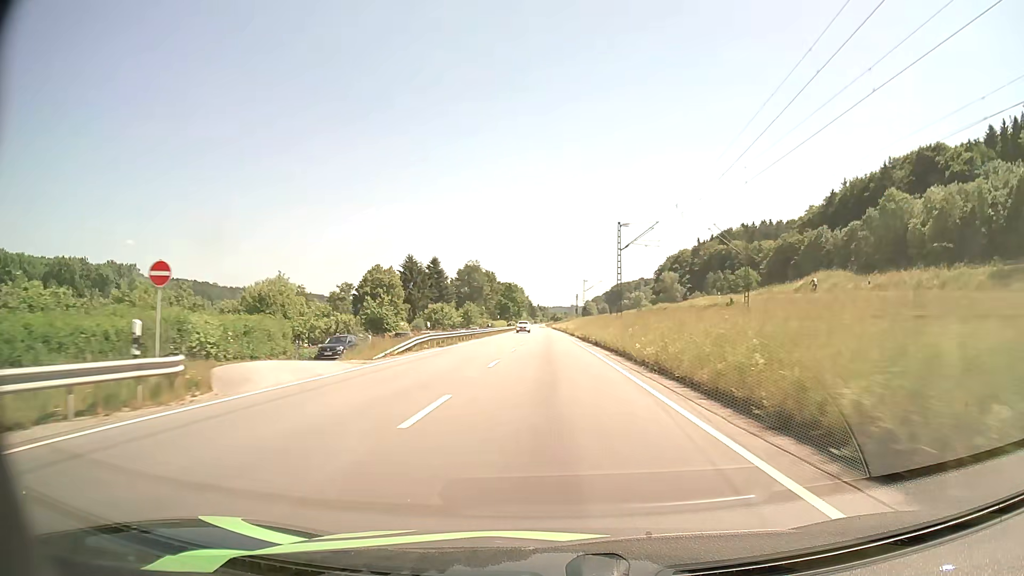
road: primary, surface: asphalt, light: Day
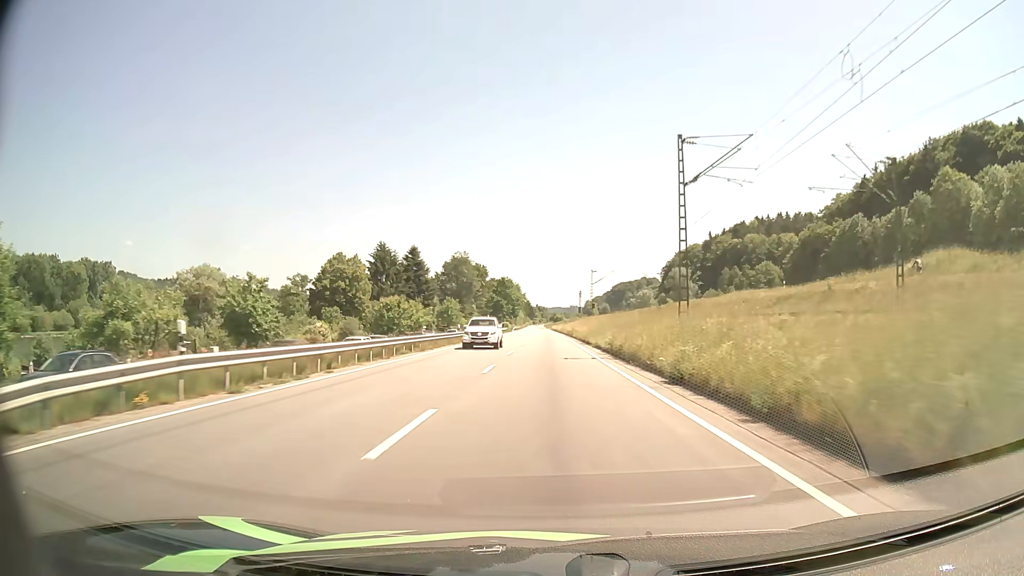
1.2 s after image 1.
(0.0, +26.5) m; 0°
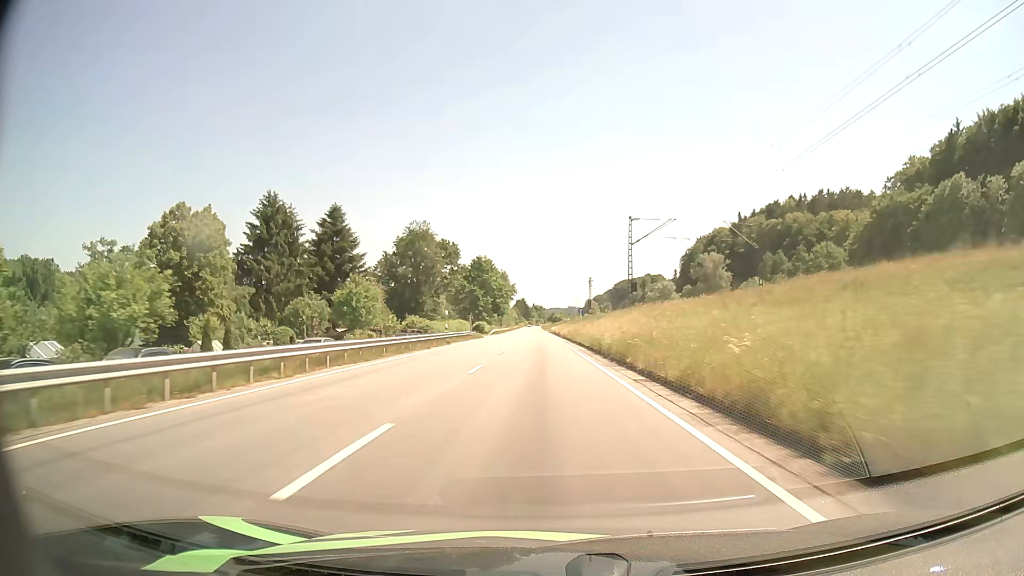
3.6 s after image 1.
(+0.2, +54.3) m; 0°
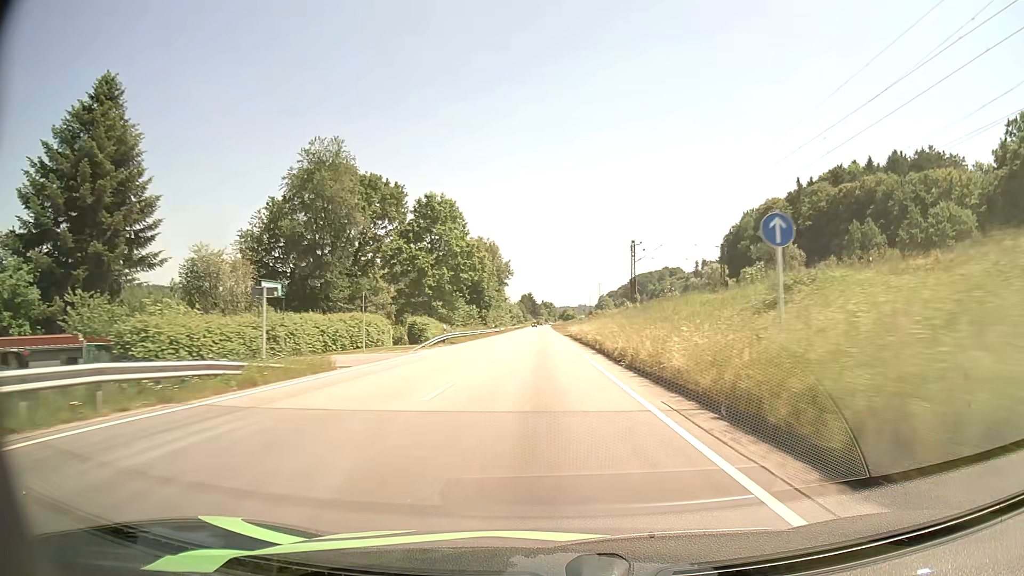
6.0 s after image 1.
(-0.5, +56.6) m; -1°
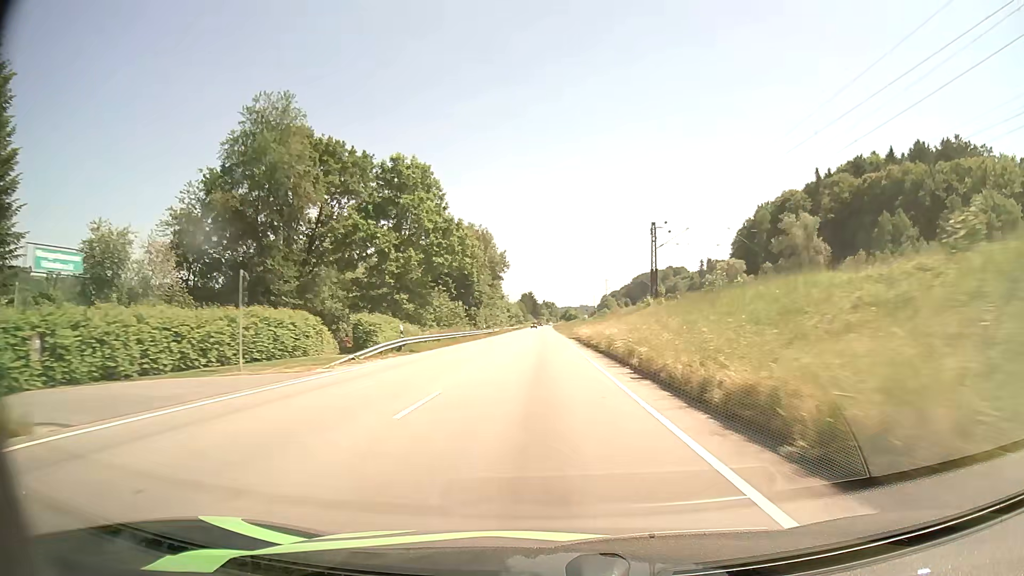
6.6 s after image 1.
(0.0, +14.5) m; 0°
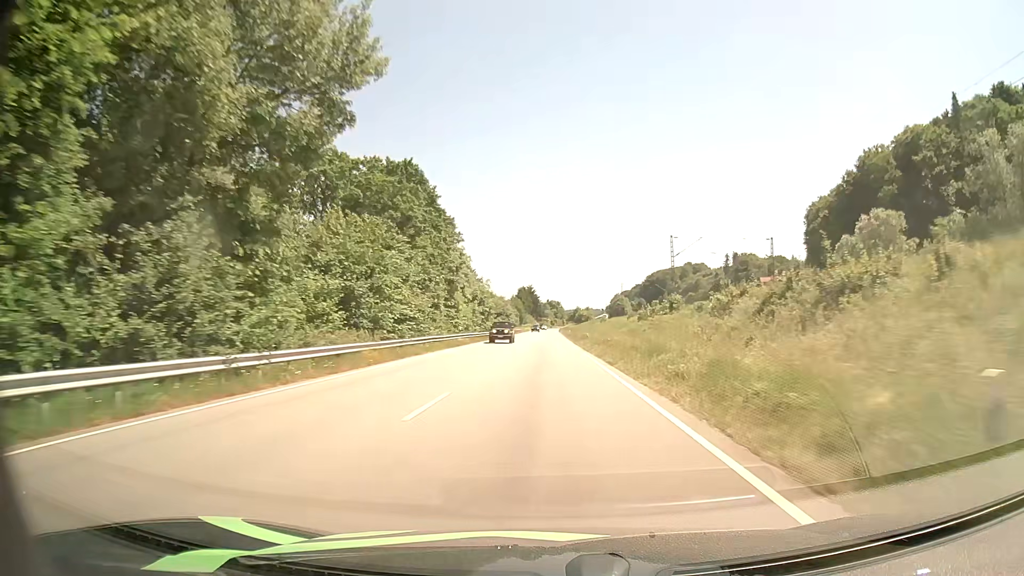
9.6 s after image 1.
(-0.2, +73.8) m; 0°
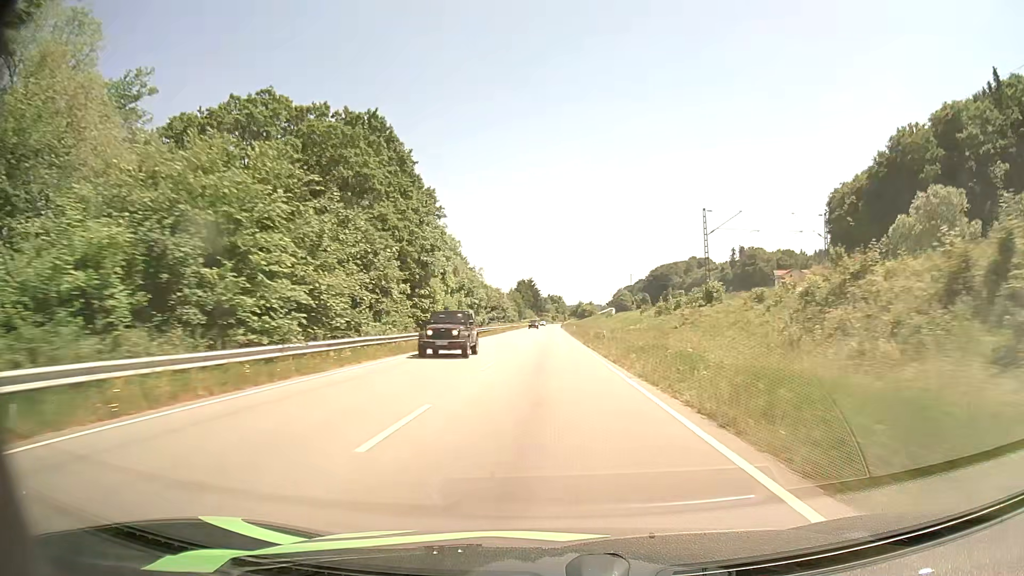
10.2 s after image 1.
(0.0, +14.9) m; 0°
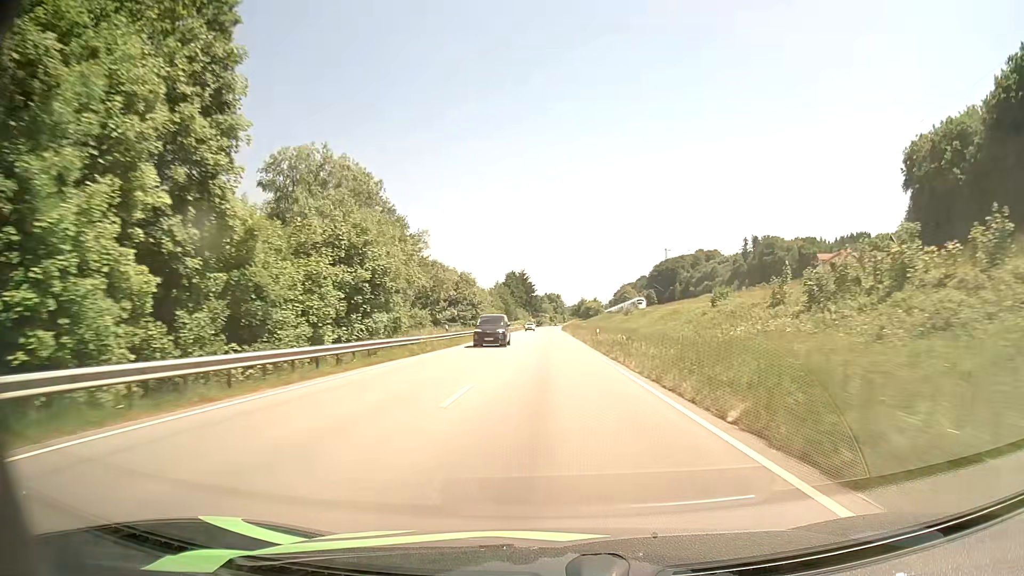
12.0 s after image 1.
(0.0, +44.9) m; 0°
(0, +10) (0, +20) (0, +30) (0, +40) (0, +50) (0, +60) (0, +70) (0, +80) (0, +90) (0, +100) m
